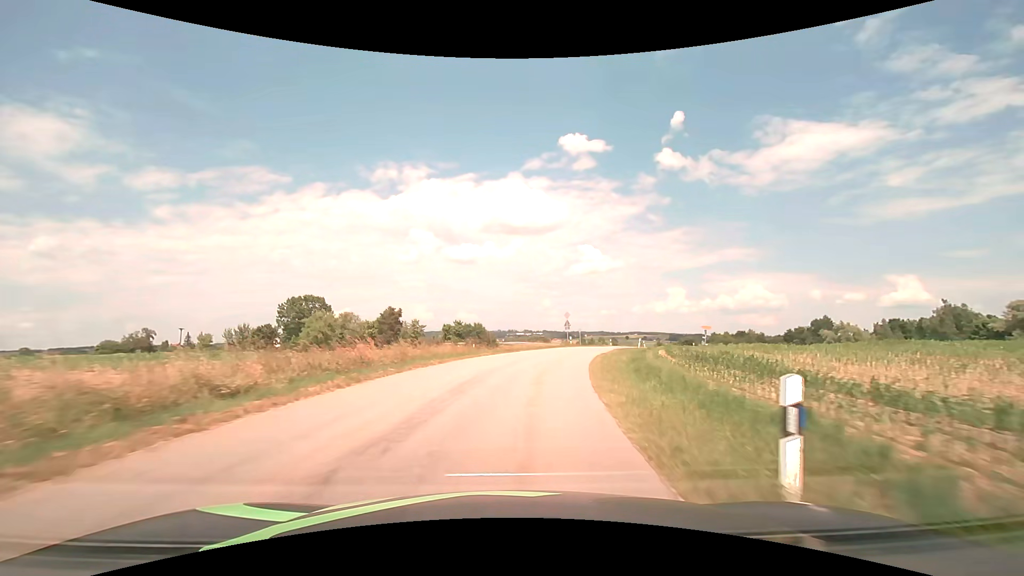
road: tertiary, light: Day
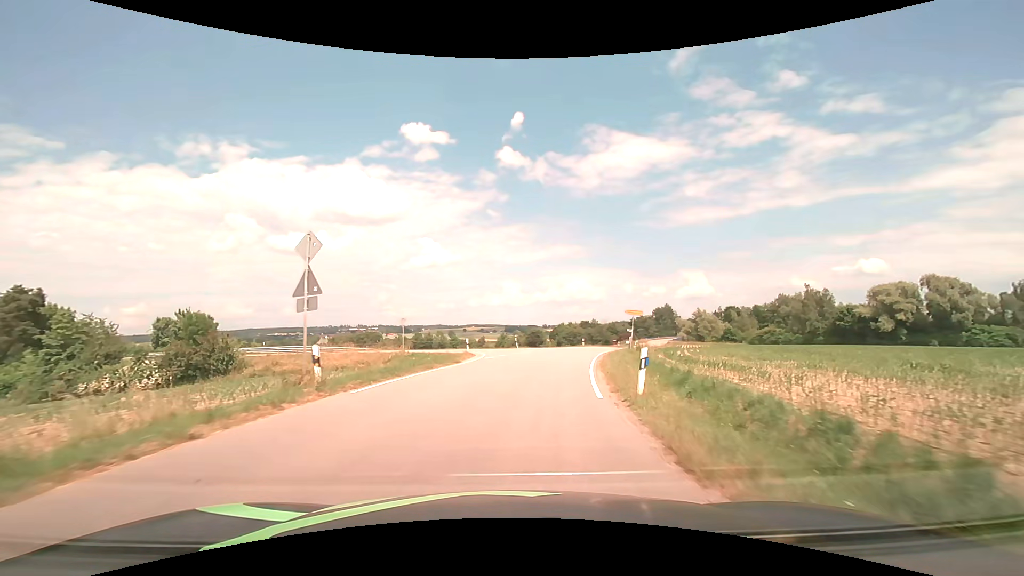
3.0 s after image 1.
(+7.0, +40.3) m; +19°
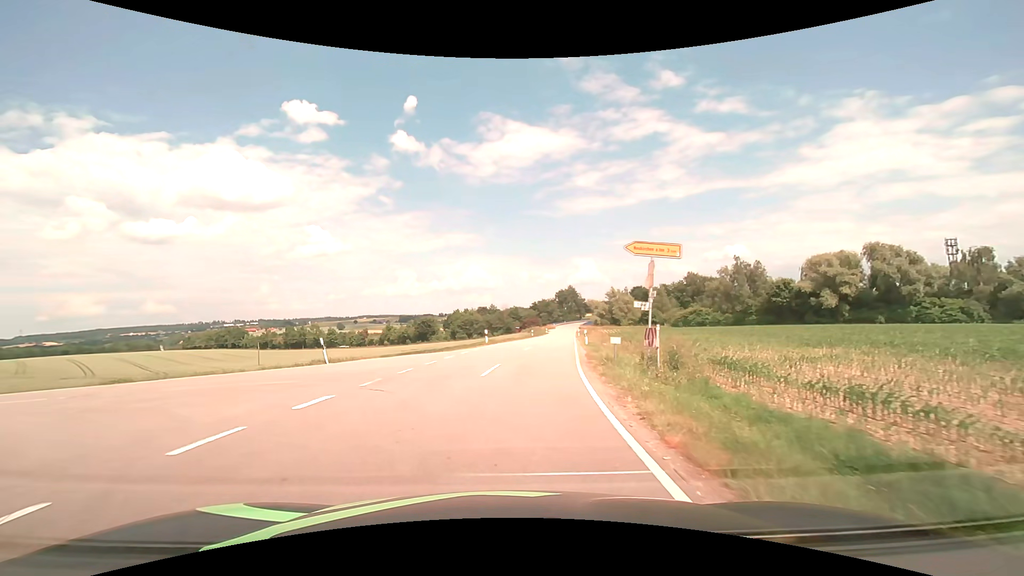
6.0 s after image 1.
(+3.8, +30.3) m; +12°
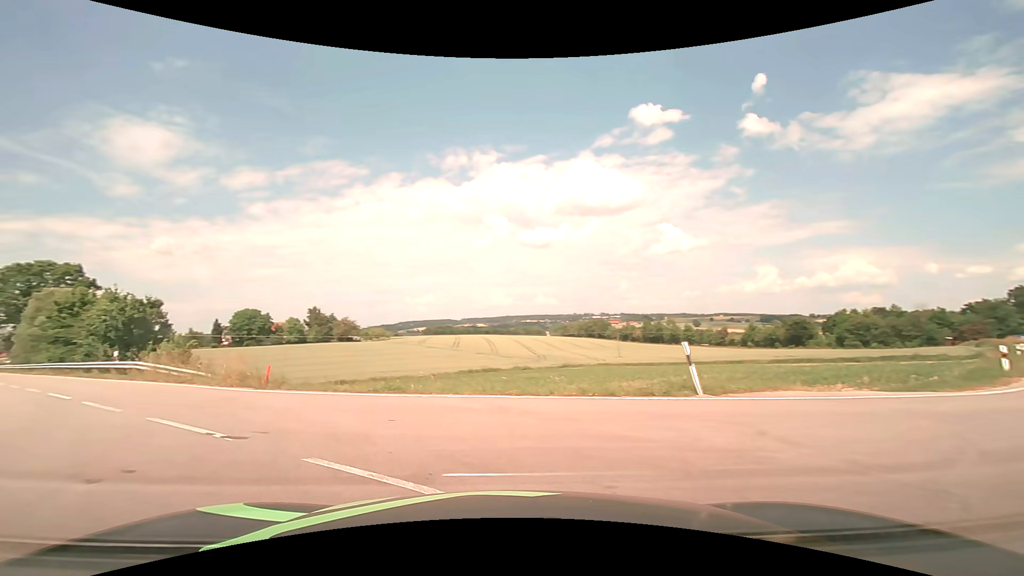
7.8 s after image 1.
(-2.9, +10.9) m; -39°
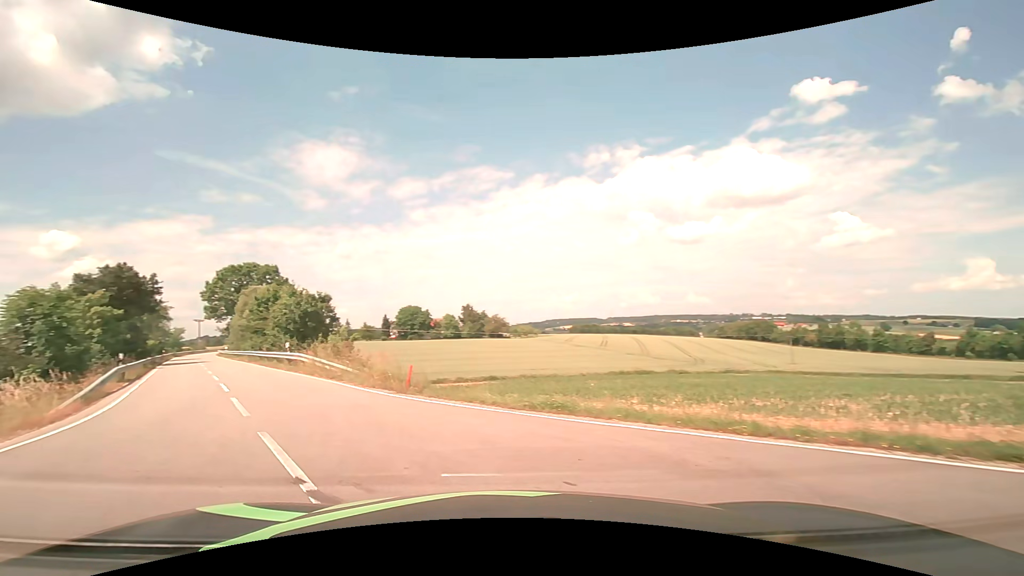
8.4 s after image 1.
(-0.5, +3.5) m; -16°
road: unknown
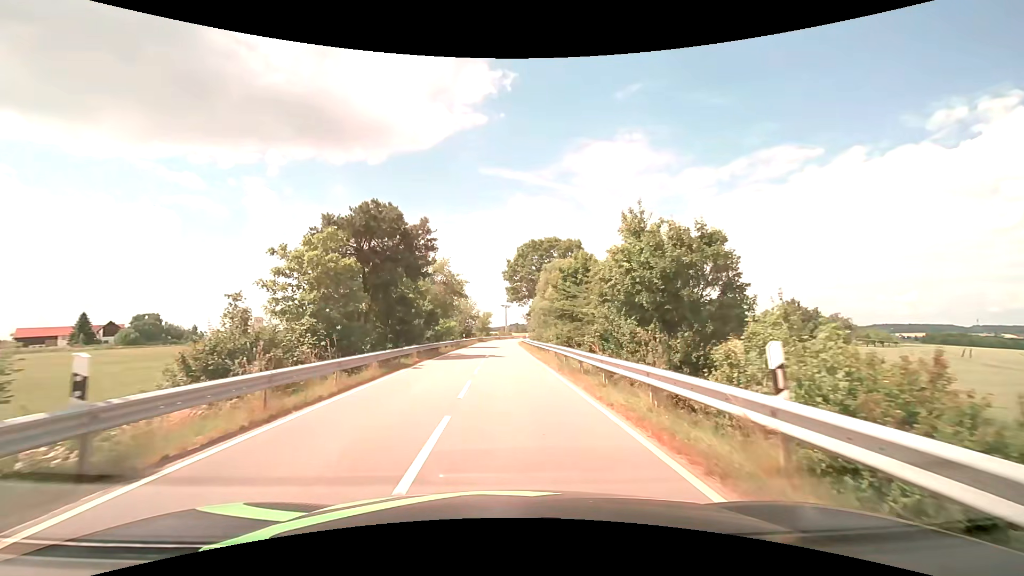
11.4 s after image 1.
(-10.9, +22.3) m; -33°
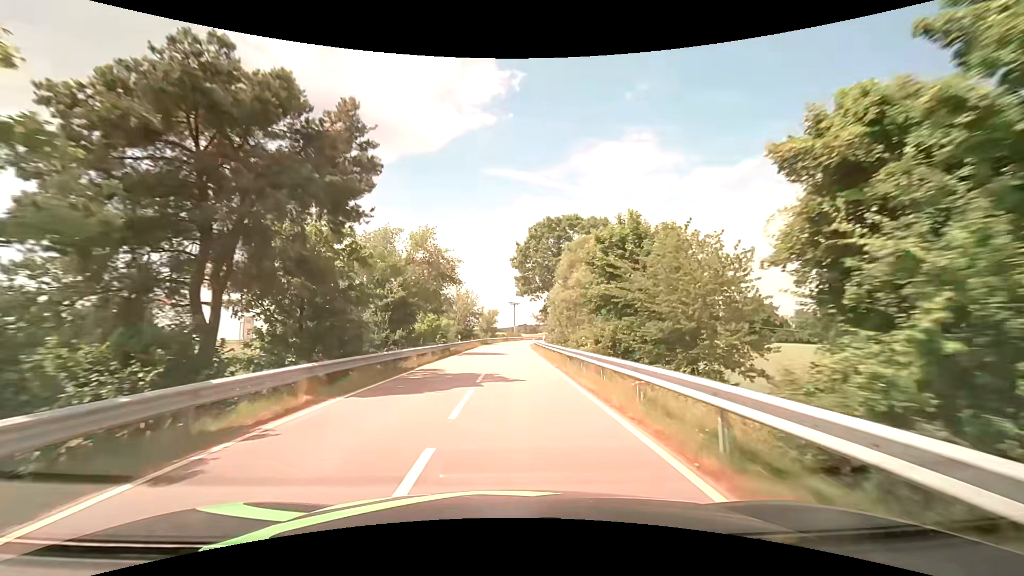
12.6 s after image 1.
(-0.1, +14.9) m; -1°
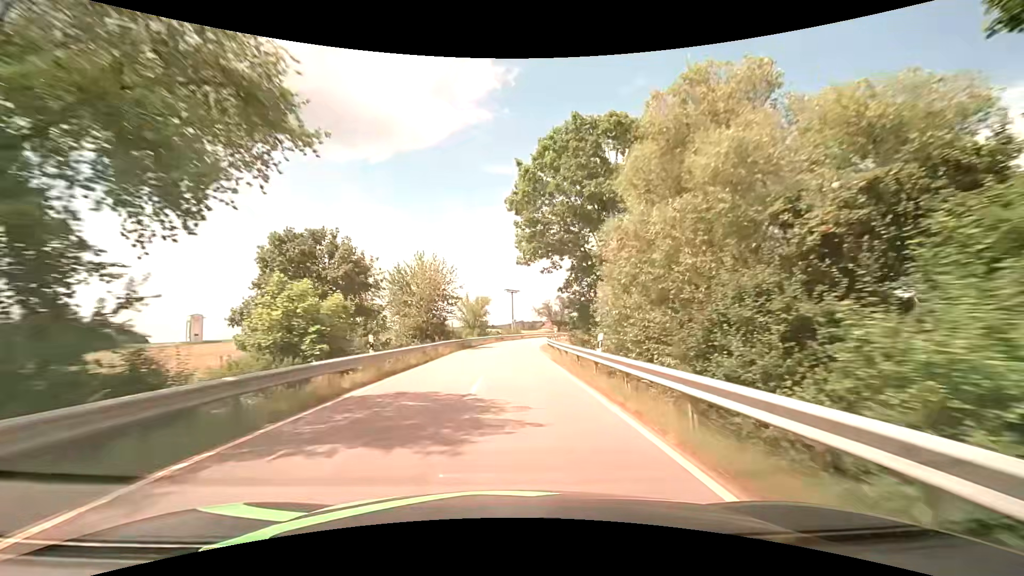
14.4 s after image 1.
(+0.1, +27.6) m; 0°
(0, +10) (0, +20) (0, +30) (+1, +40) (+2, +50) (+3, +60) (+4, +70) (+7, +80) (+9, +89) (+12, +99) m
